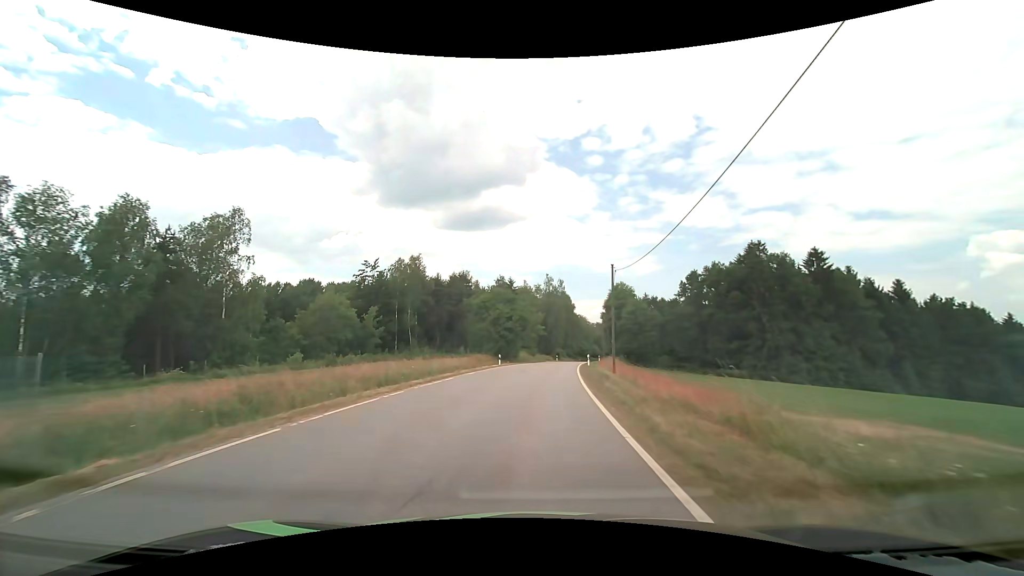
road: tertiary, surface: asphalt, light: Day
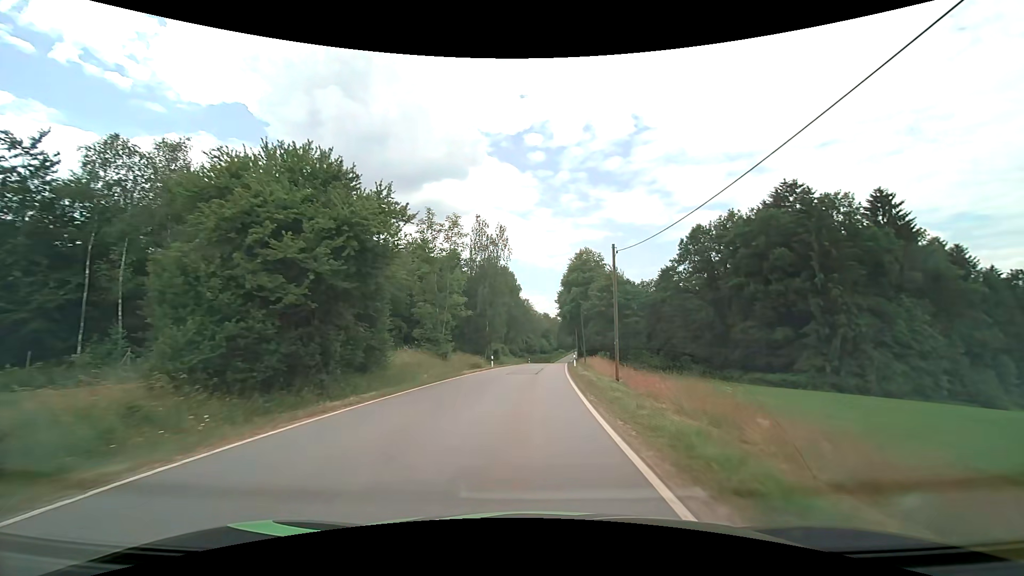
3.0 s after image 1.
(+2.7, +43.6) m; +7°
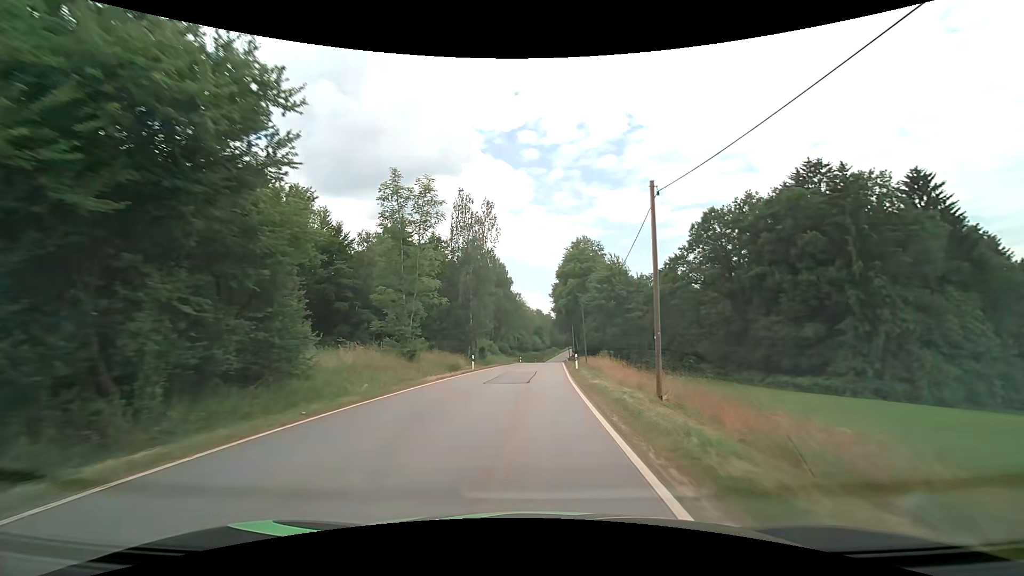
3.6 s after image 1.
(+0.1, +9.1) m; +1°
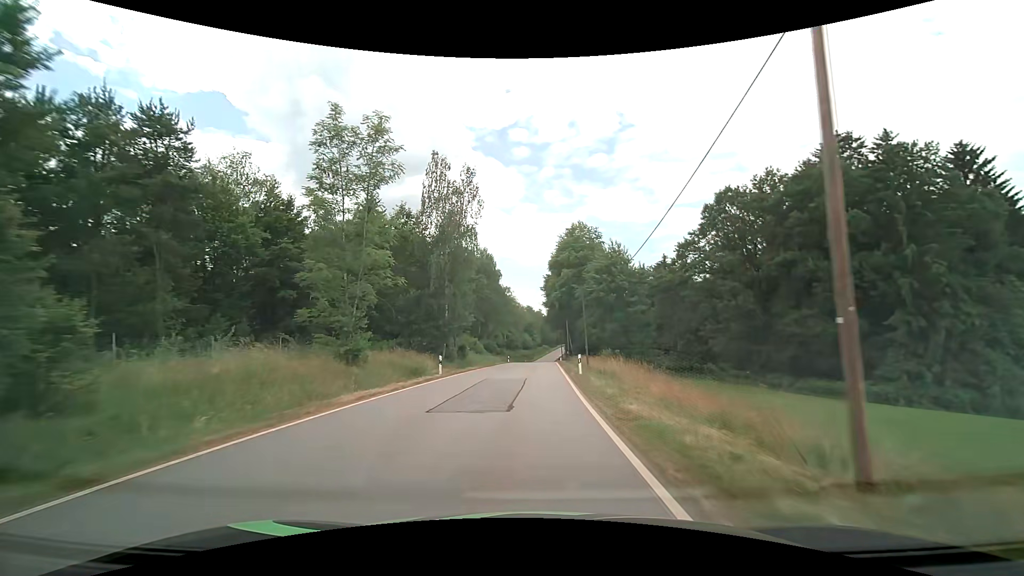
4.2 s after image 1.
(+0.1, +9.2) m; +1°
